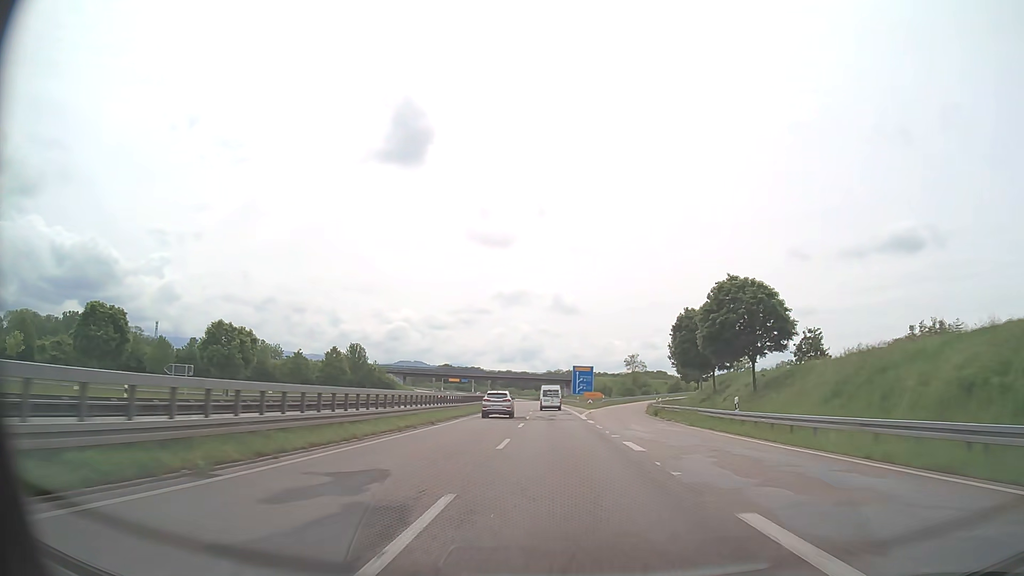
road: trunk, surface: asphalt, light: Day
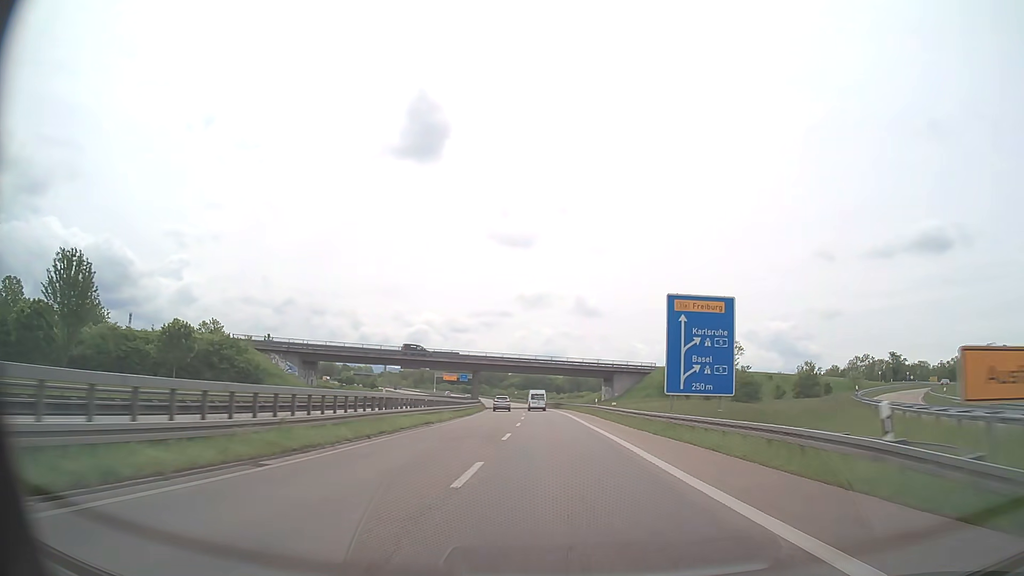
(-1.1, +78.3) m; -2°
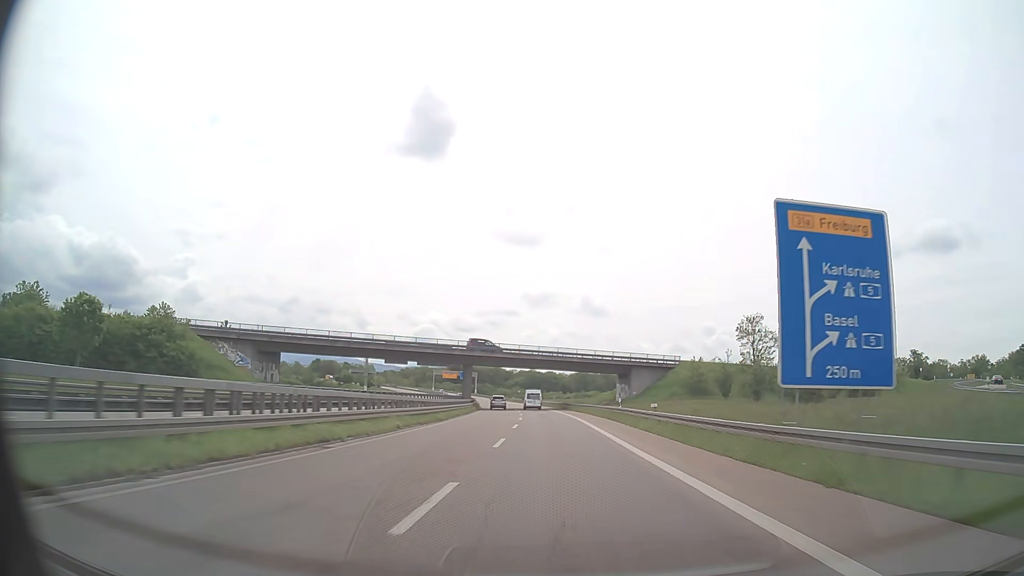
(-0.1, +15.8) m; -1°
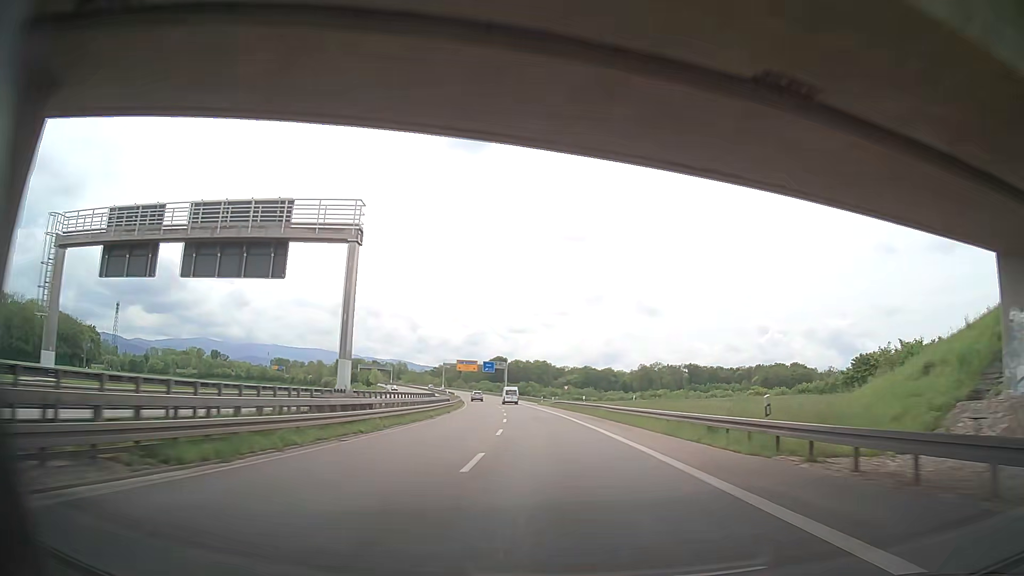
(-2.7, +78.2) m; -4°
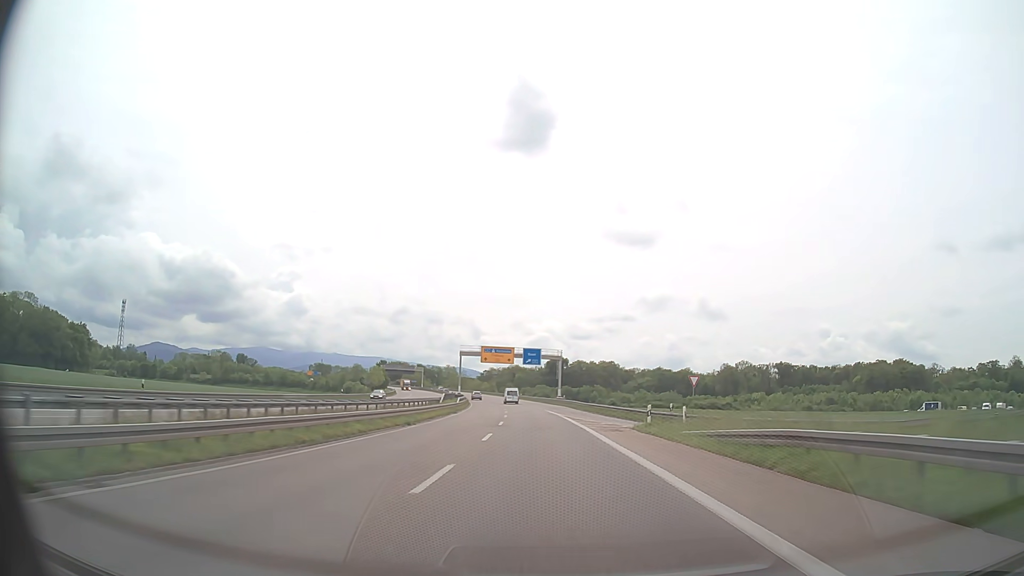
(-2.8, +62.5) m; -5°
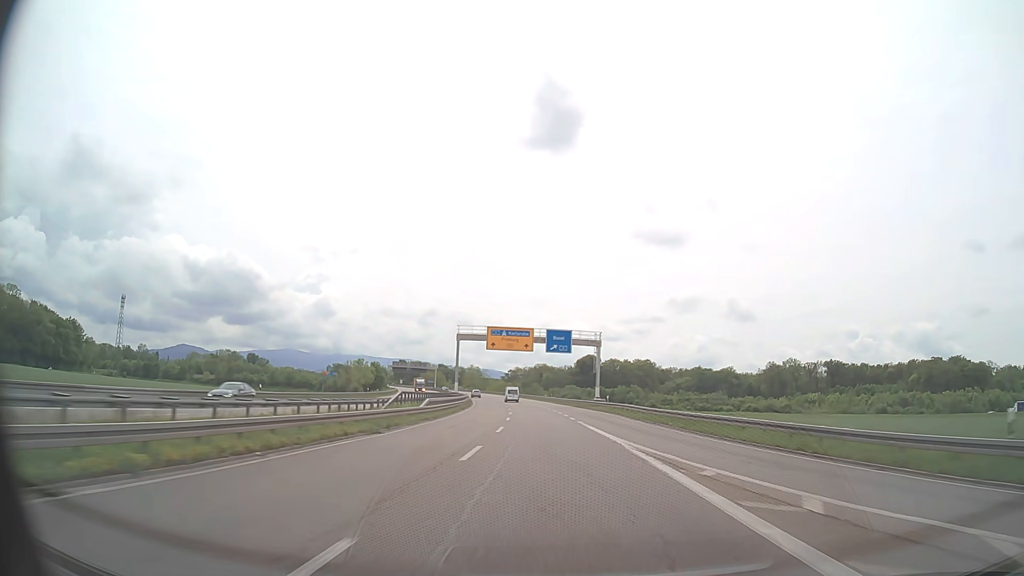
(-0.7, +31.2) m; -3°
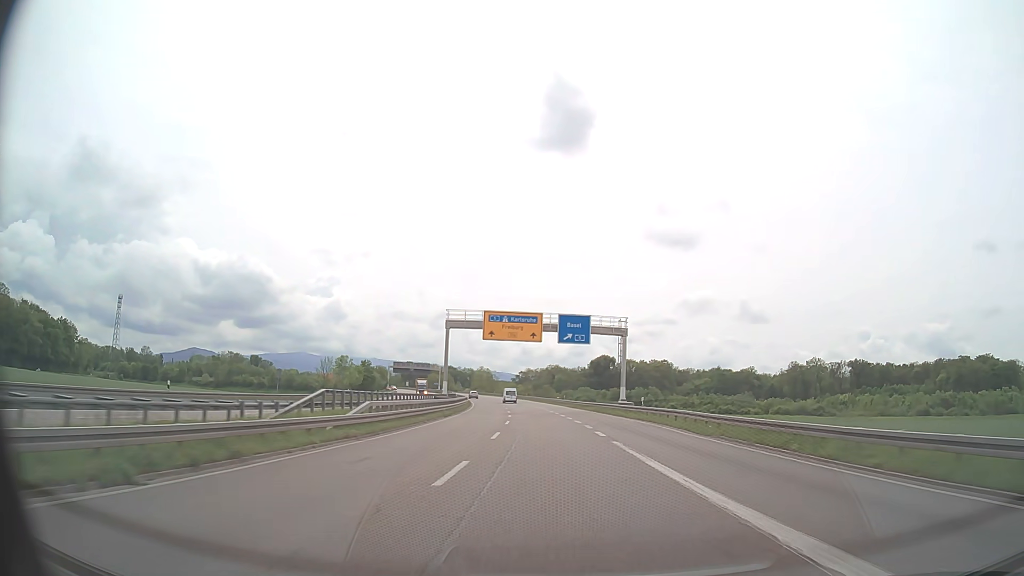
(-0.2, +15.6) m; -1°
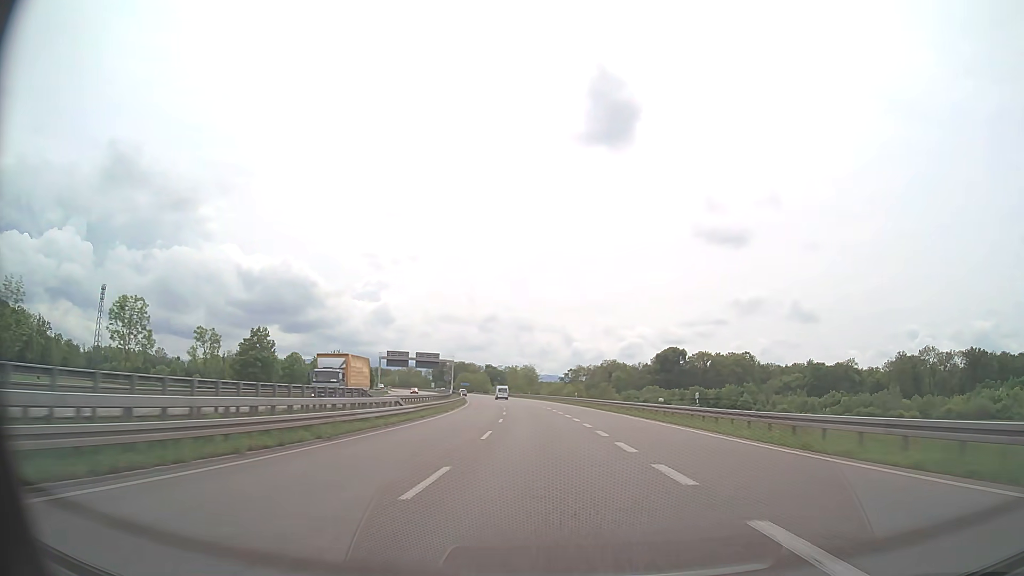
(-2.4, +62.4) m; -4°
(0, +10) (0, +20) (-1, +30) (-1, +40) (-2, +50) (-3, +60) (-3, +70) (-5, +80) (-6, +90) (-7, +100) m
